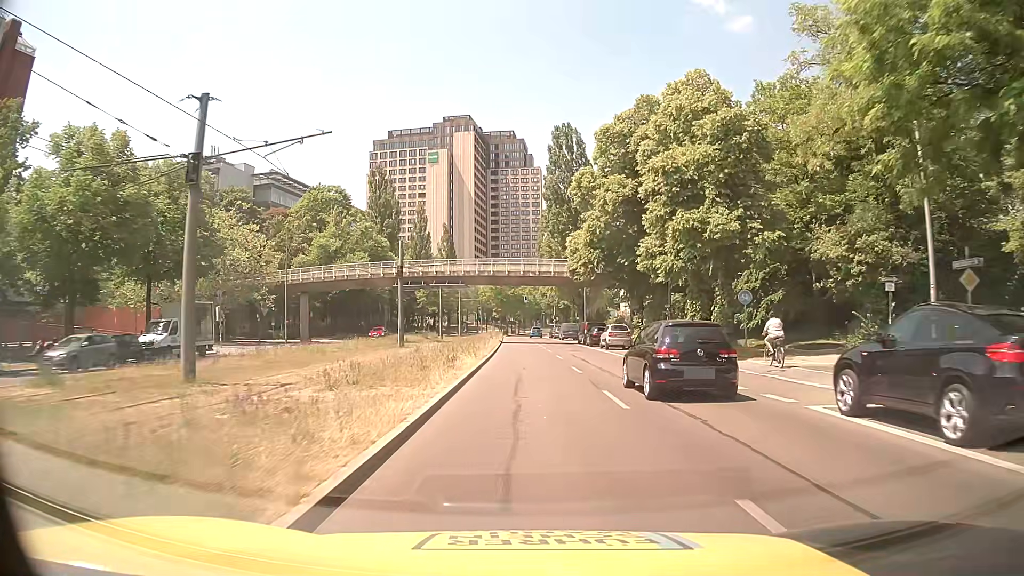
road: secondary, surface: asphalt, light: Day
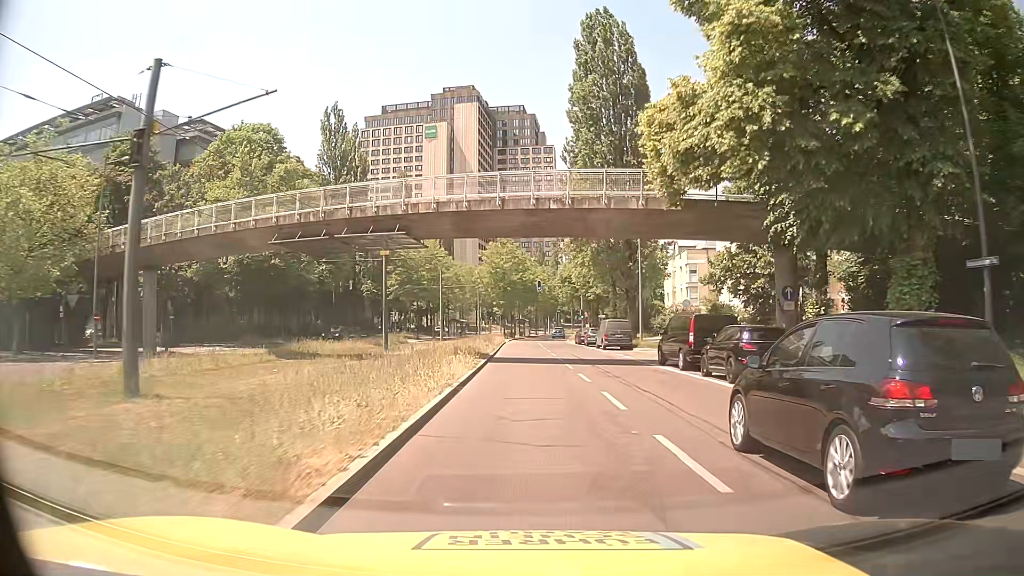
(0.0, +32.5) m; 0°
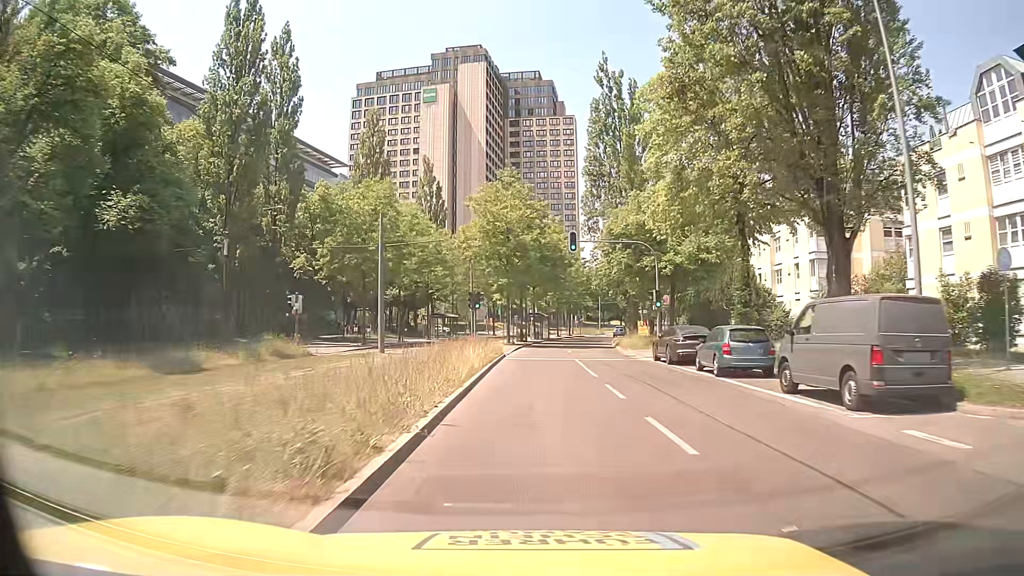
(-0.2, +32.9) m; -1°
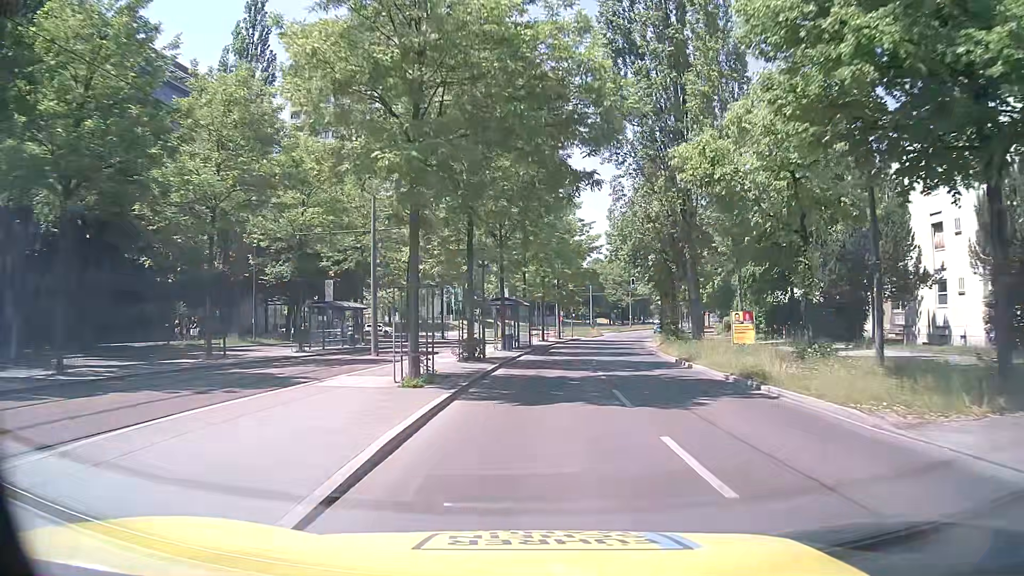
(+0.1, +32.2) m; +2°
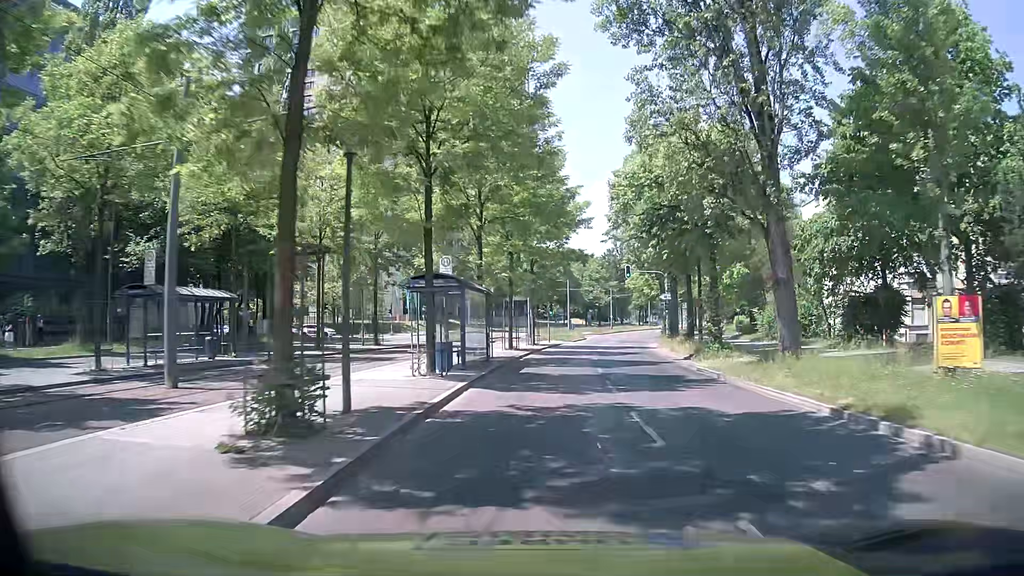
(+0.4, +15.7) m; +3°
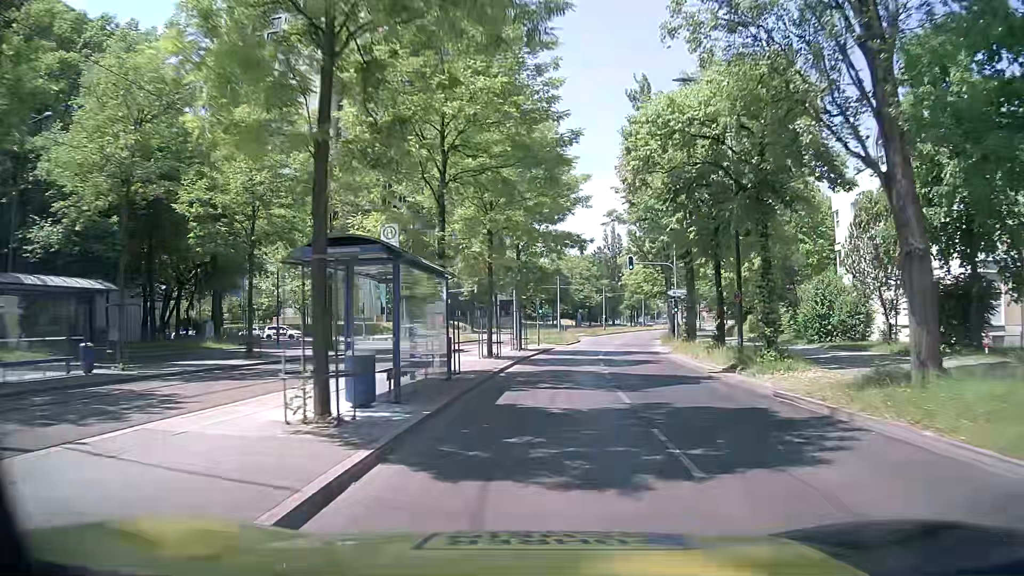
(+0.1, +7.8) m; +2°
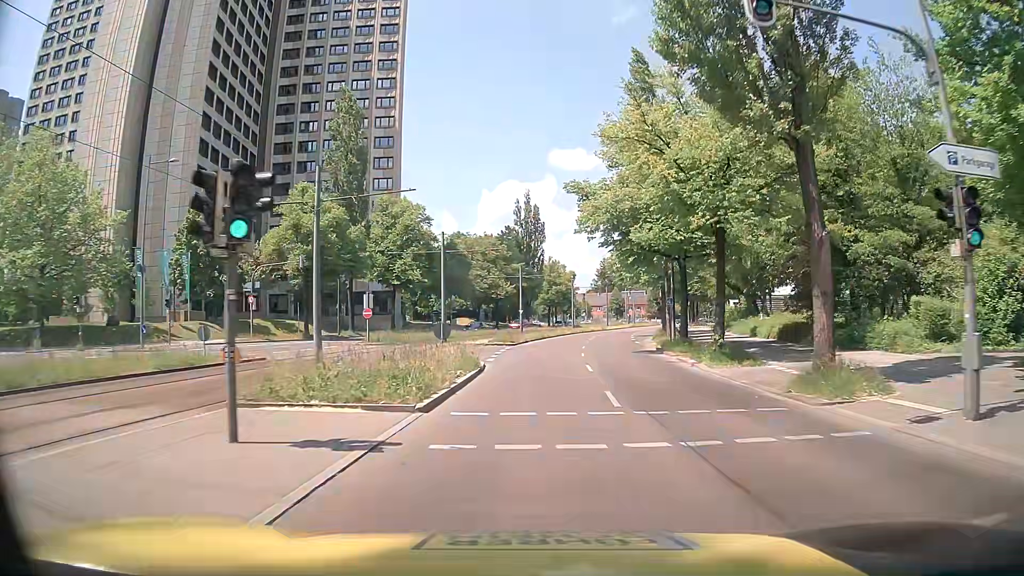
(+2.2, +38.1) m; +8°
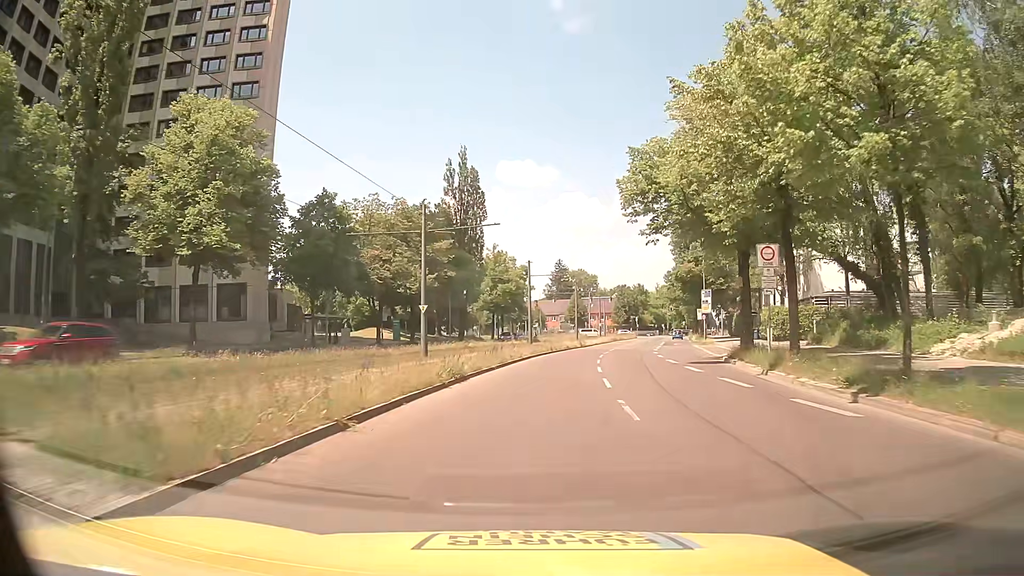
(+1.4, +37.0) m; +5°
(0, +10) (+1, +20) (+1, +30) (+3, +40) (+4, +50) (+6, +60) (+8, +69) (+11, +79) (+13, +89) (+15, +99) m
